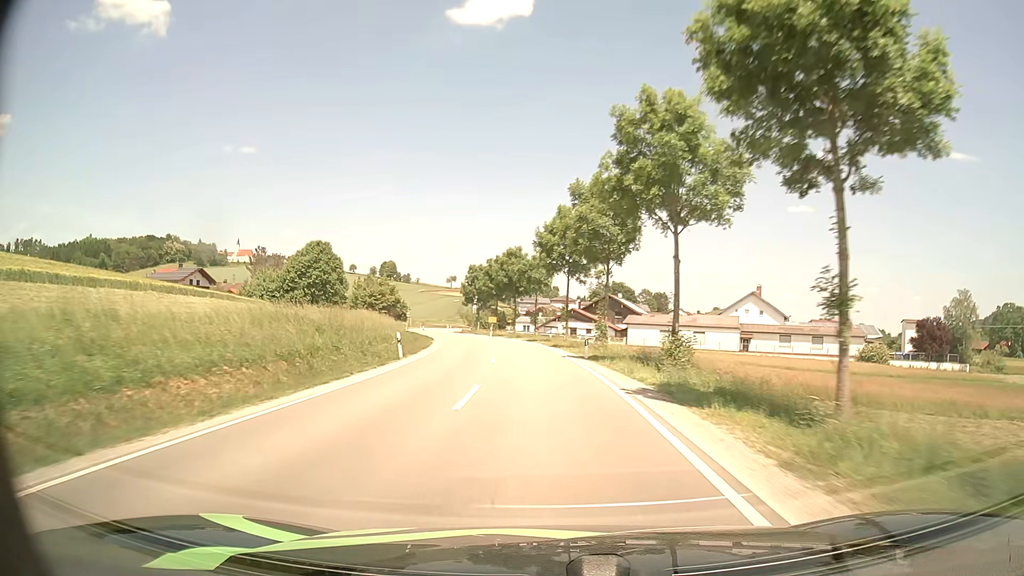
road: secondary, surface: asphalt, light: Day
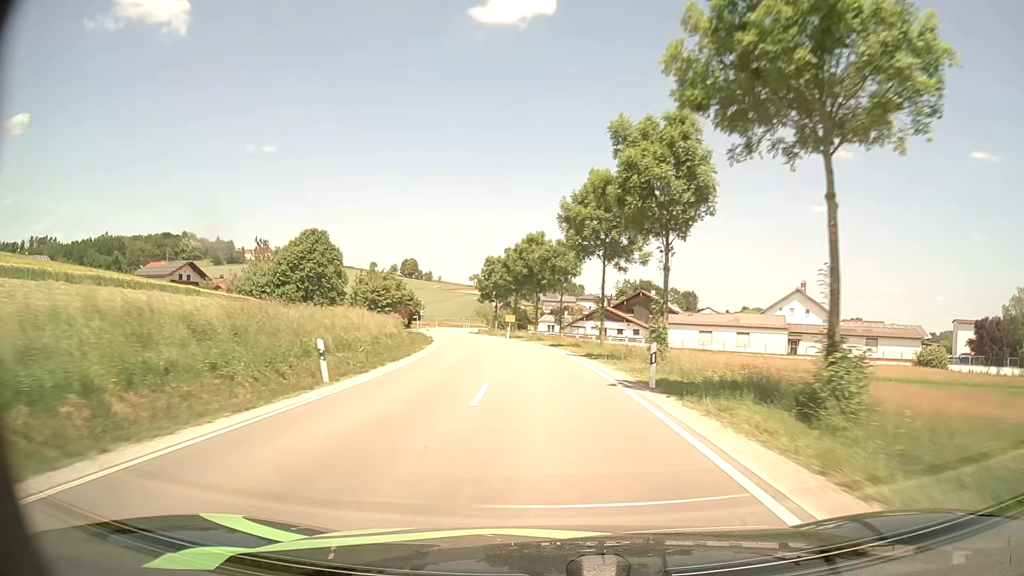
(-0.3, +11.8) m; -2°
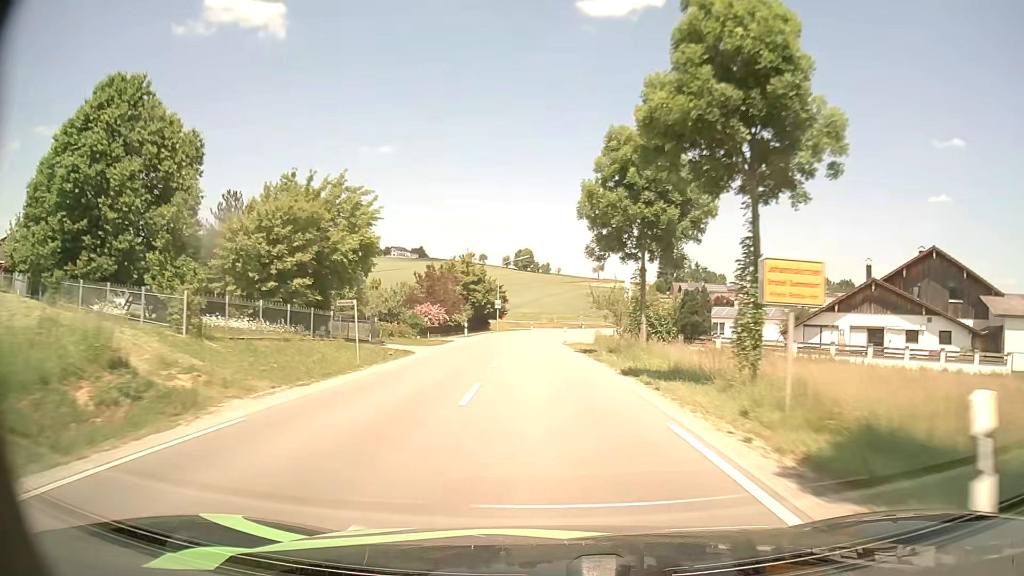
(-5.4, +58.9) m; -11°
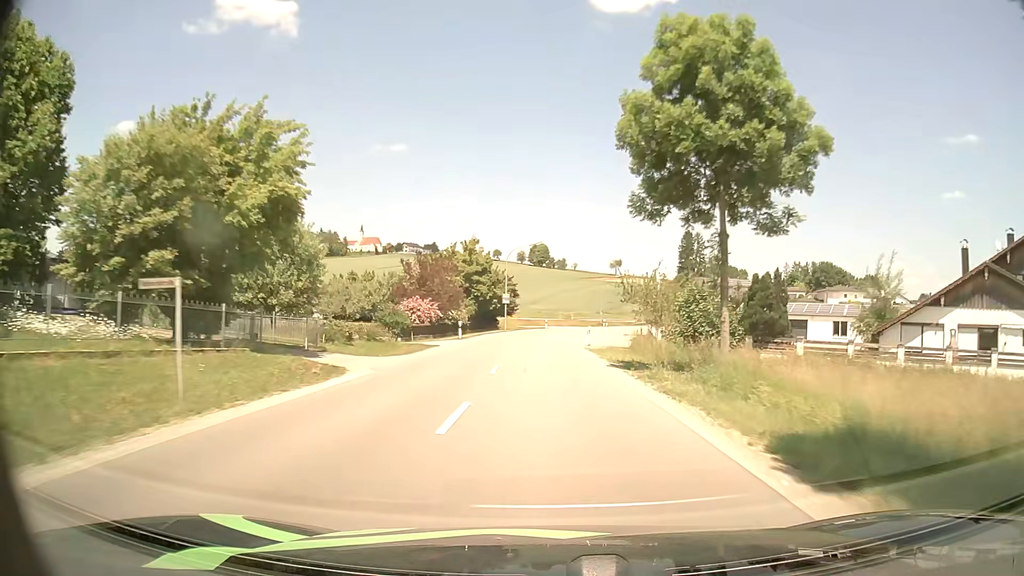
(-0.1, +11.7) m; -1°
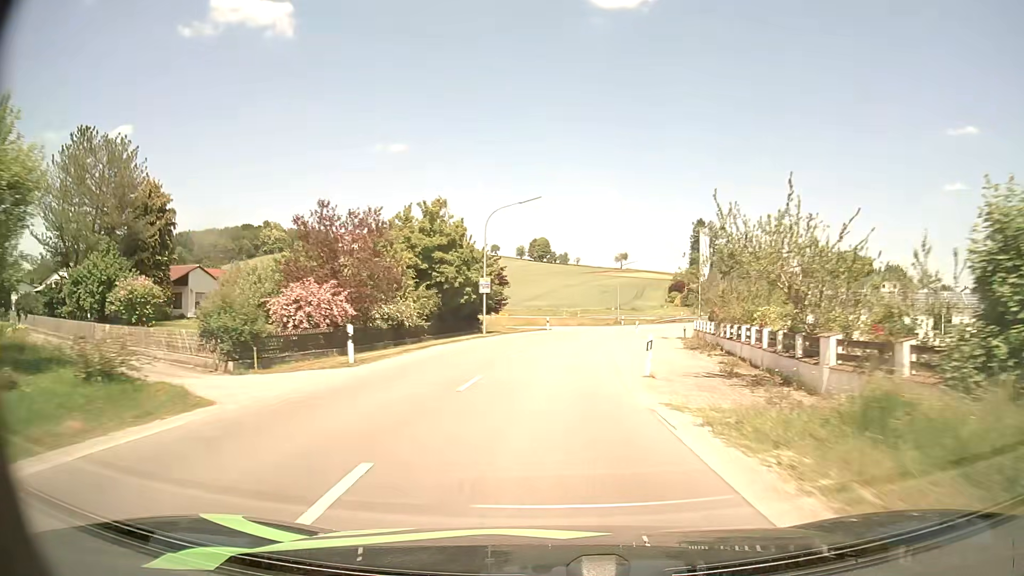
(-0.1, +22.6) m; 0°
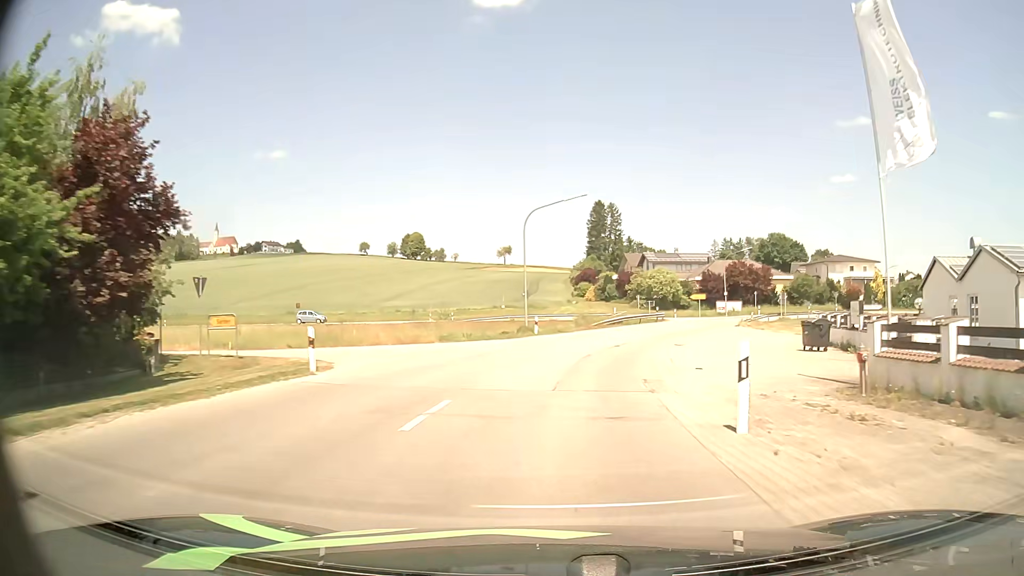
(+2.4, +40.1) m; +10°
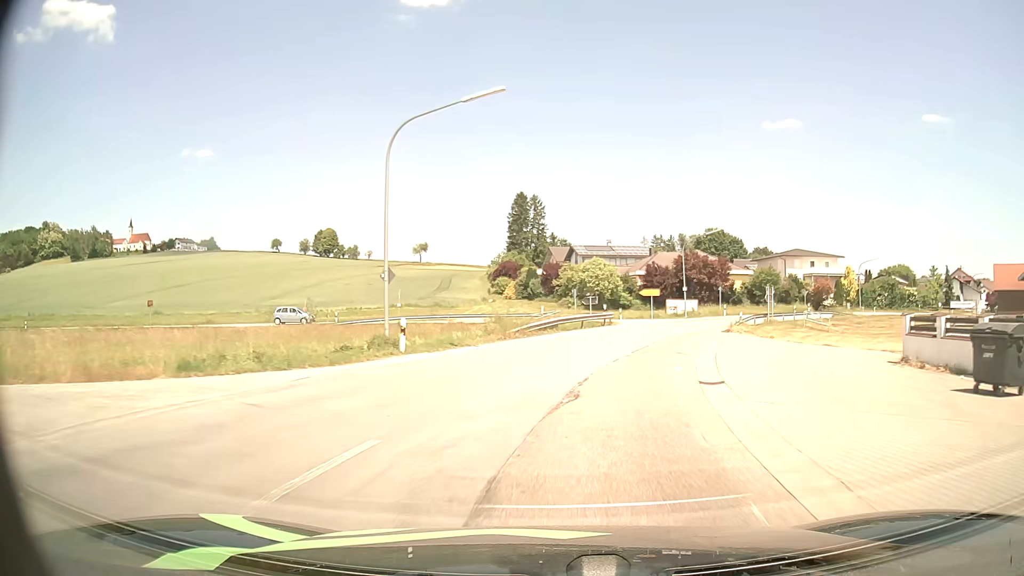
(+1.0, +17.4) m; +7°
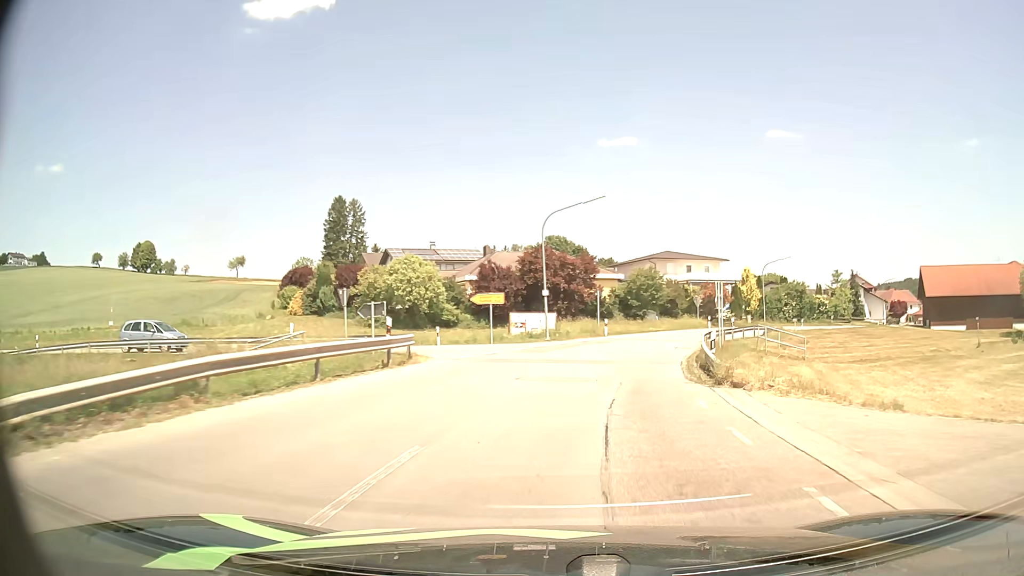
(+2.9, +23.8) m; +14°
(+1, +10) (+2, +20) (+5, +30) (+8, +39) (+13, +48) (+18, +56) (+24, +64) (+31, +71) (+39, +78) (+46, +84) m
